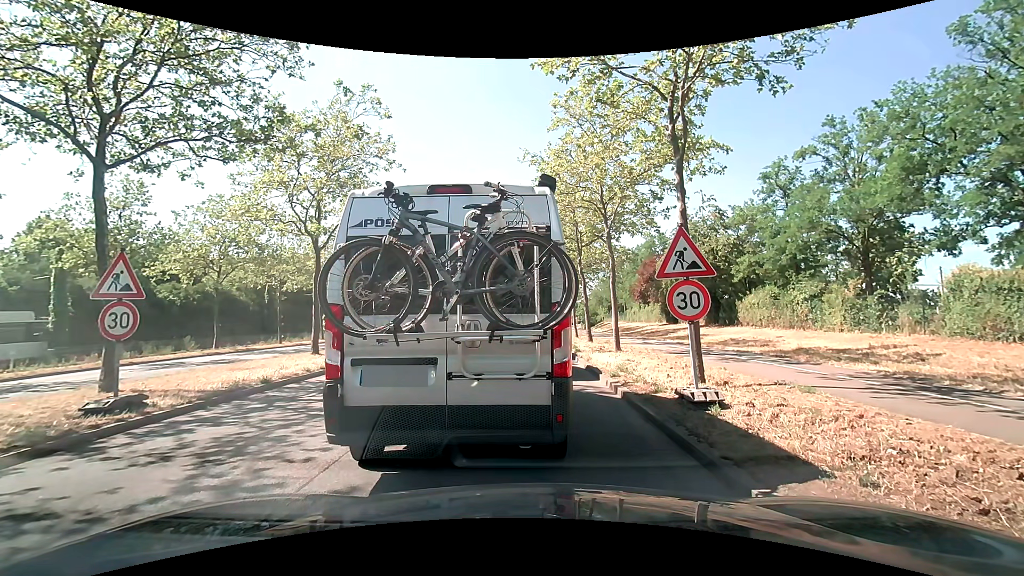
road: primary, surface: asphalt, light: Day
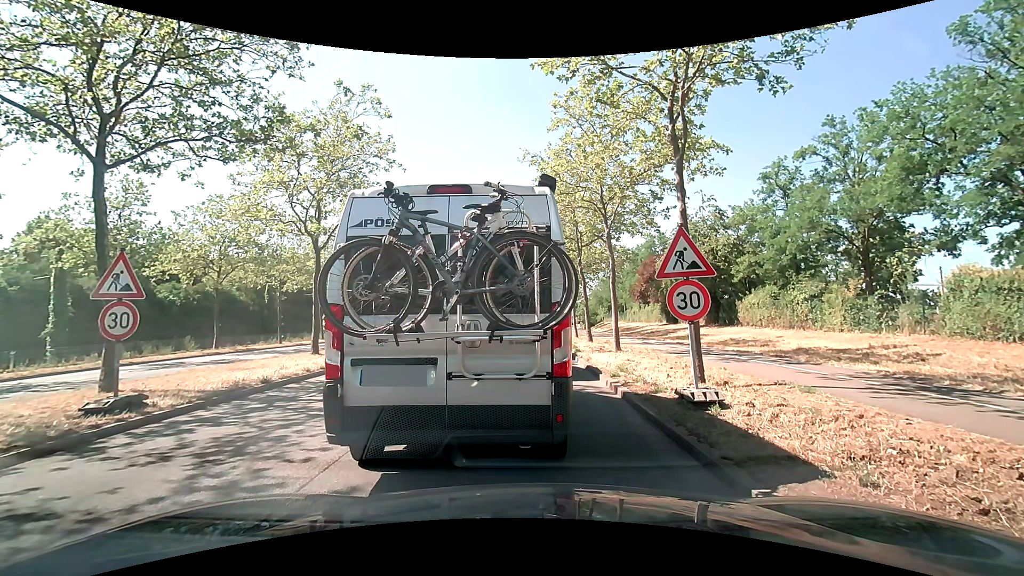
(0.0, 0.0) m; 0°
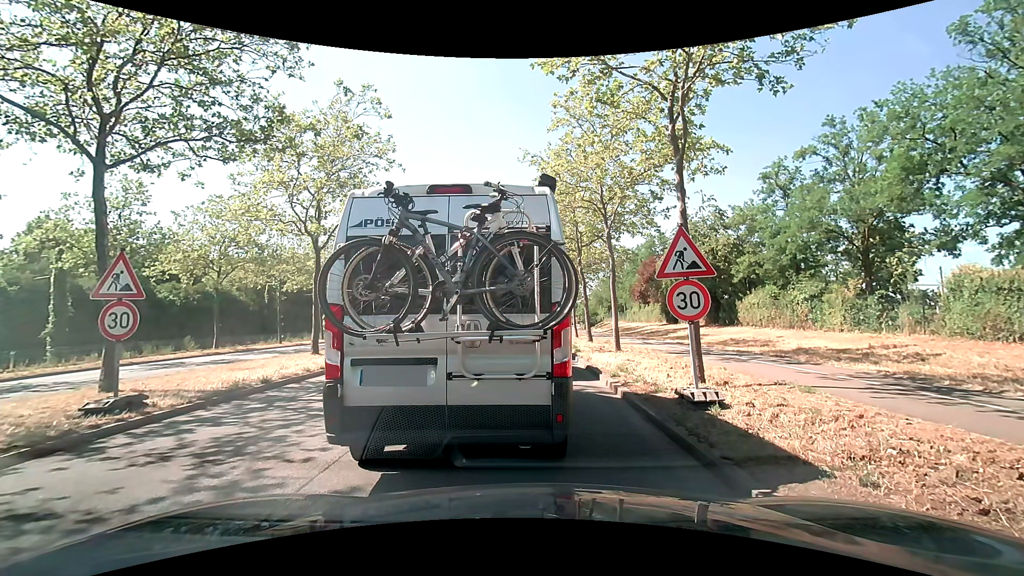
(0.0, 0.0) m; 0°
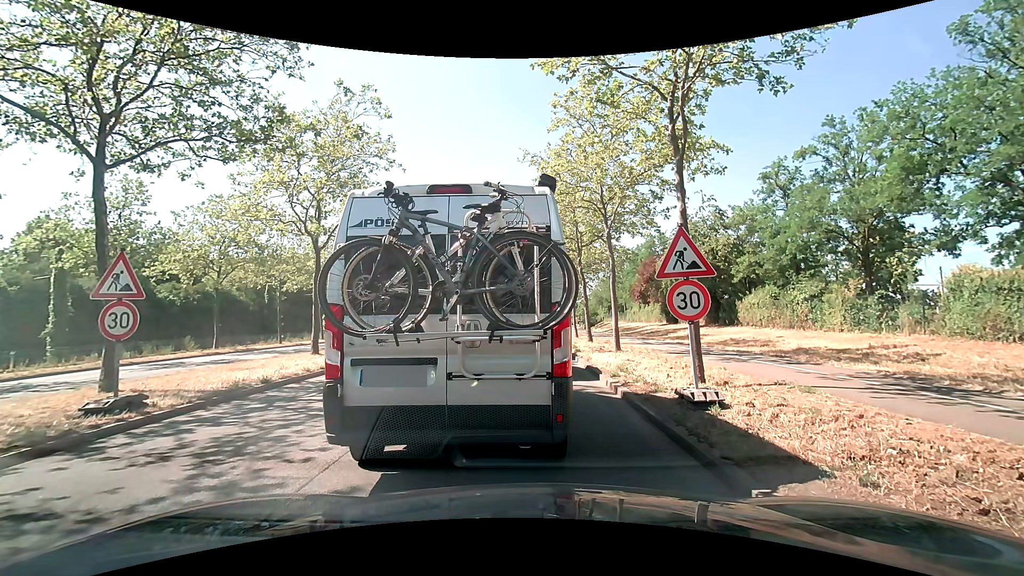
(0.0, 0.0) m; 0°
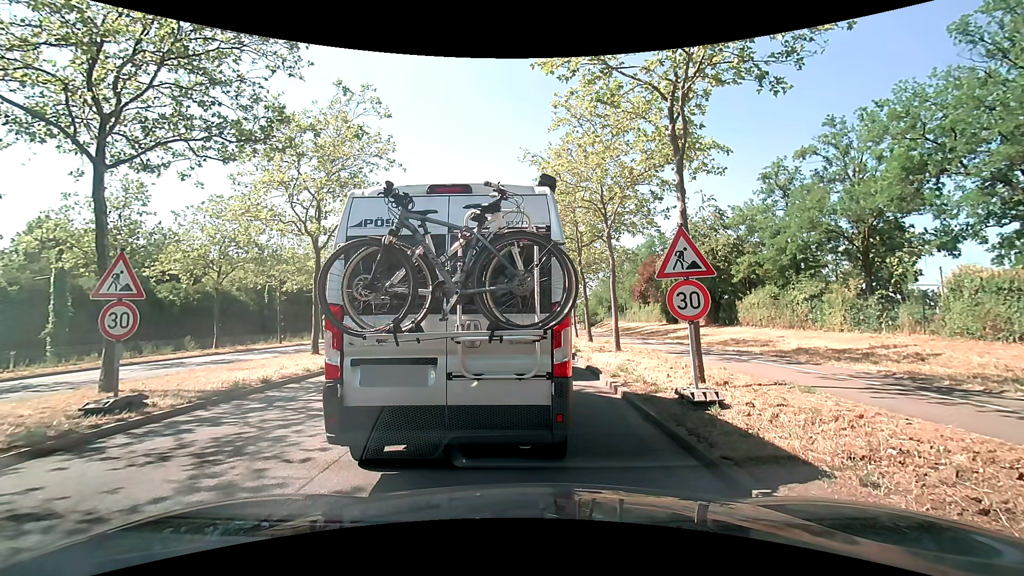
(0.0, 0.0) m; 0°
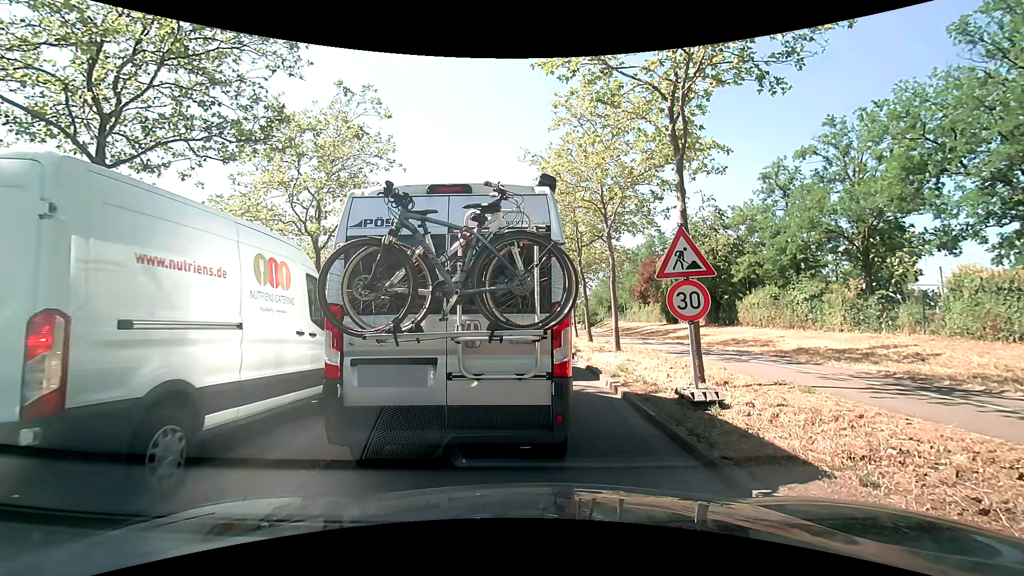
(0.0, 0.0) m; 0°
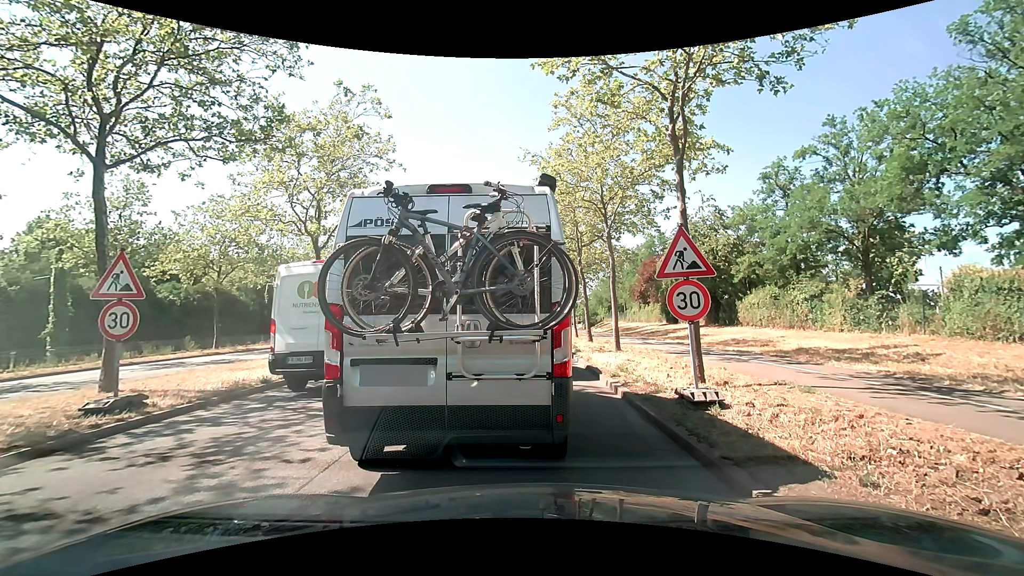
(0.0, 0.0) m; 0°
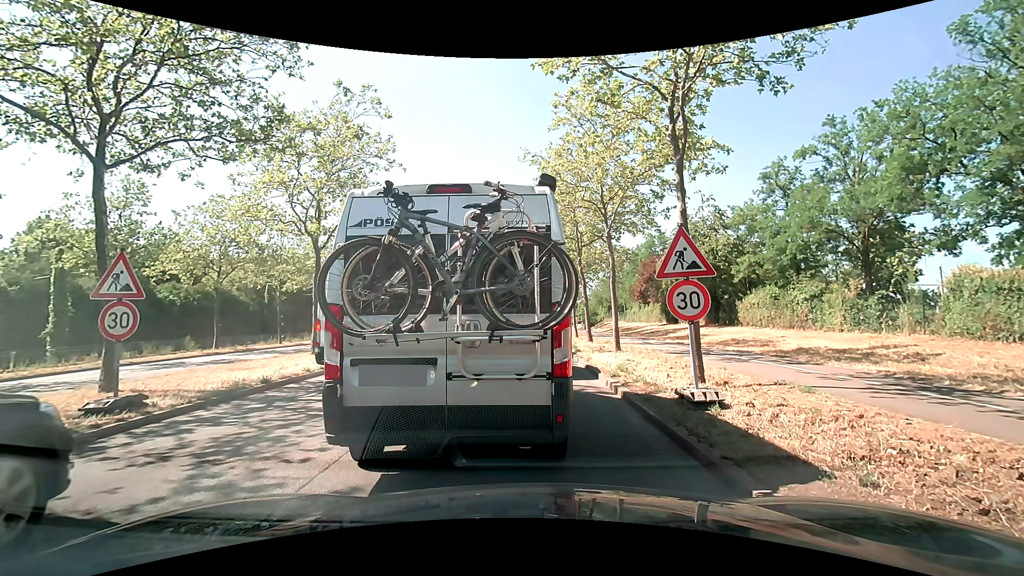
(0.0, 0.0) m; 0°
